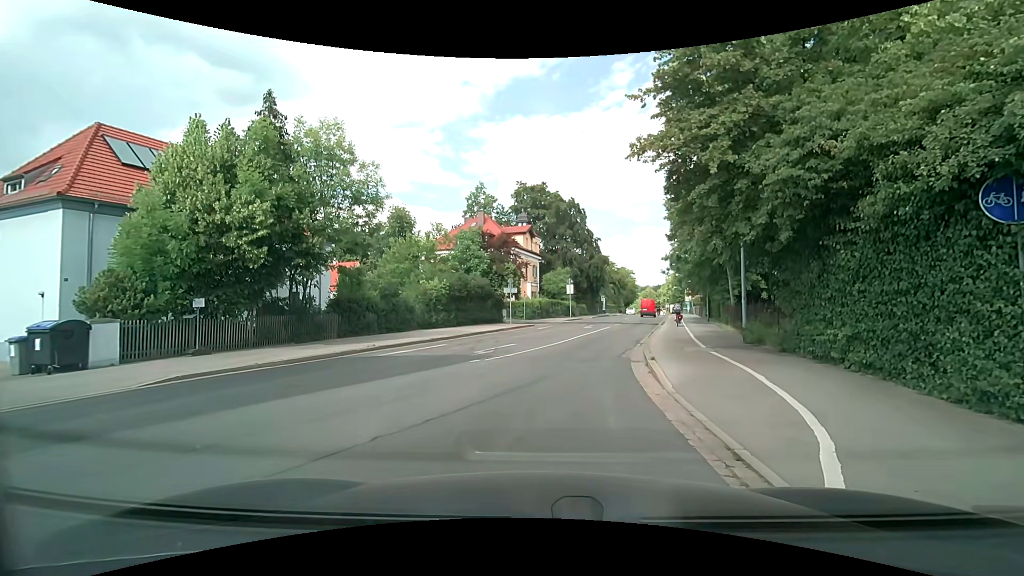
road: secondary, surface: asphalt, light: Day
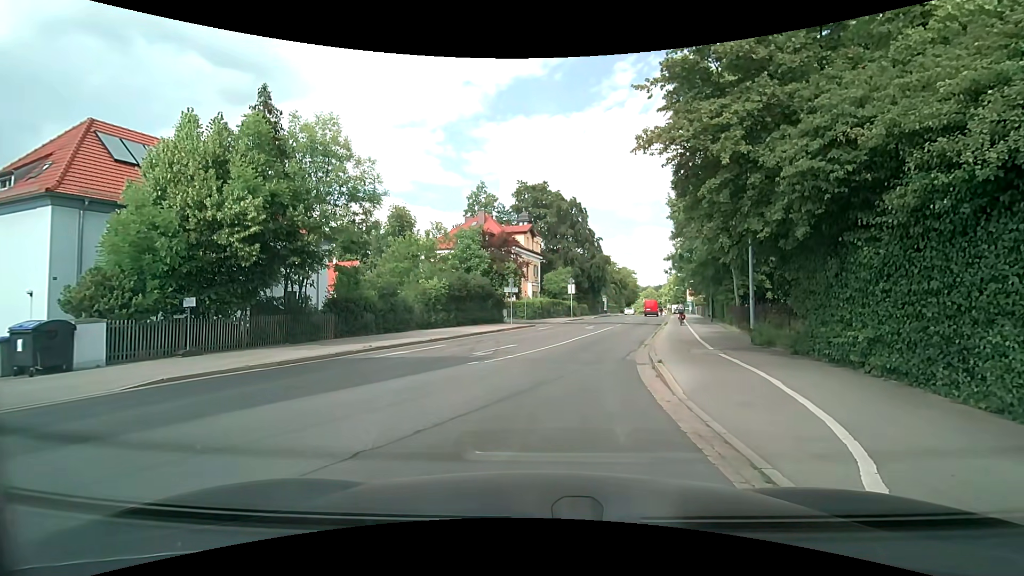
(0.0, +0.5) m; 0°
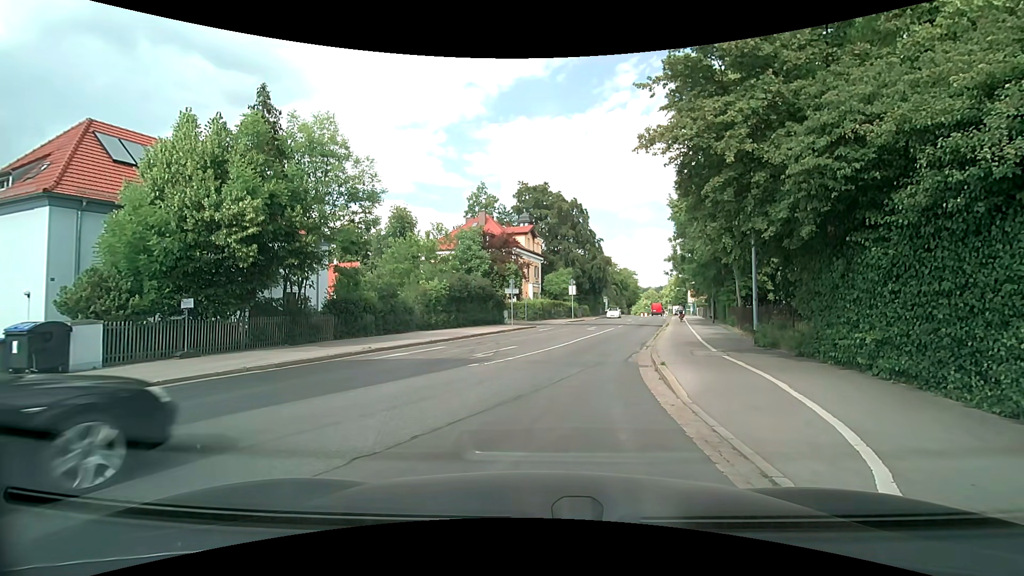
(0.0, +0.3) m; 0°
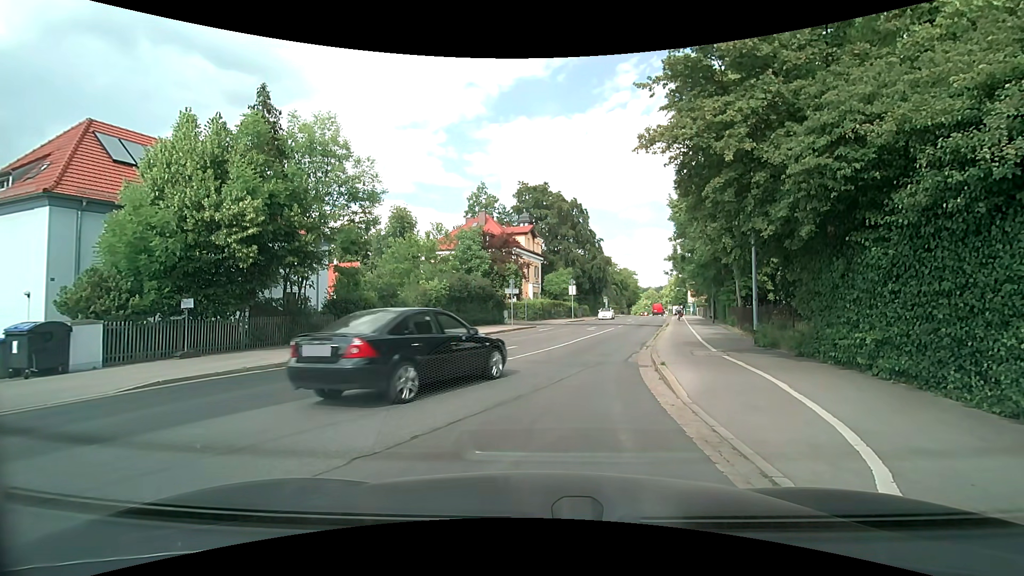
(0.0, 0.0) m; 0°
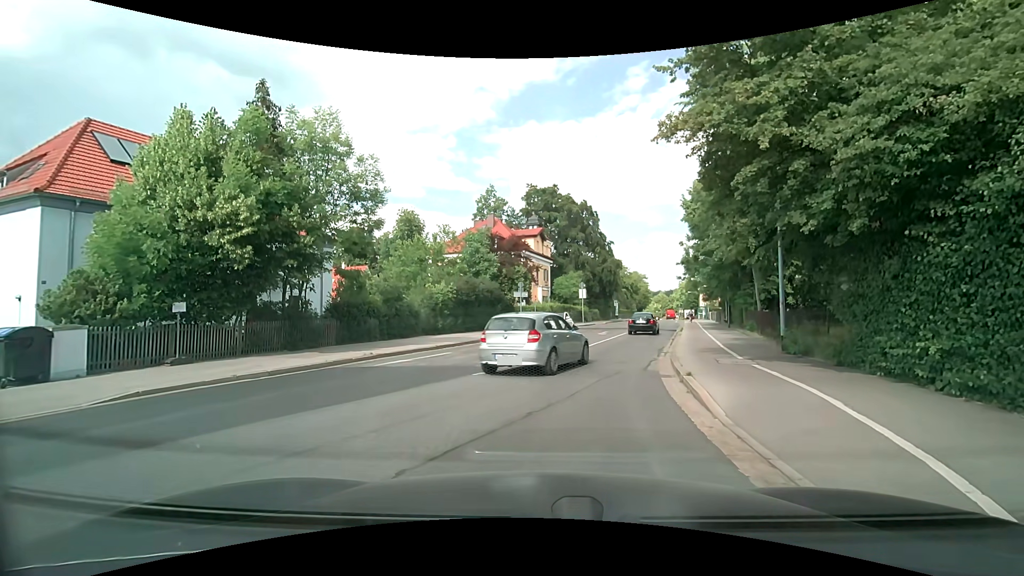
(0.0, +1.1) m; -1°
